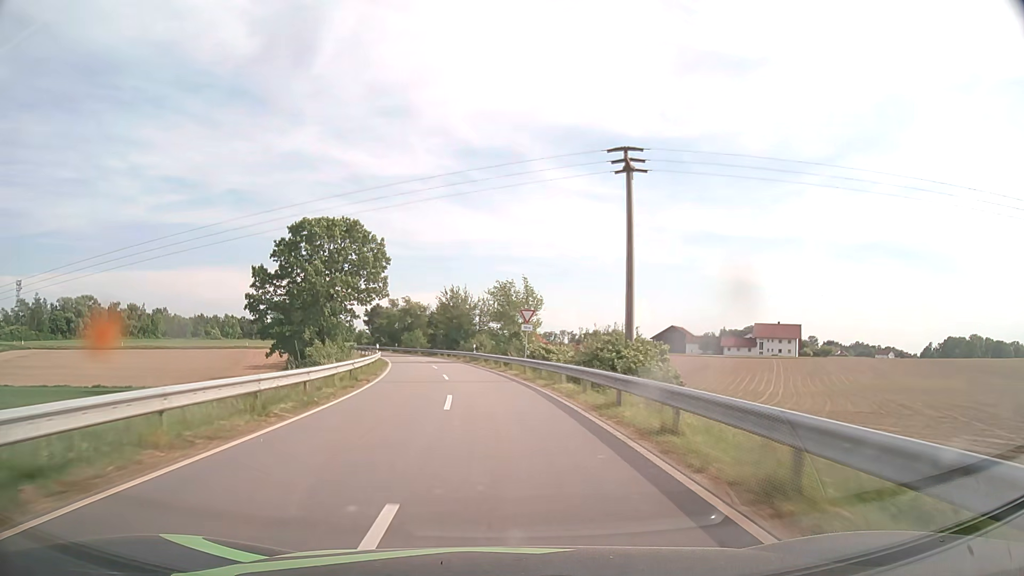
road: tertiary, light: Day
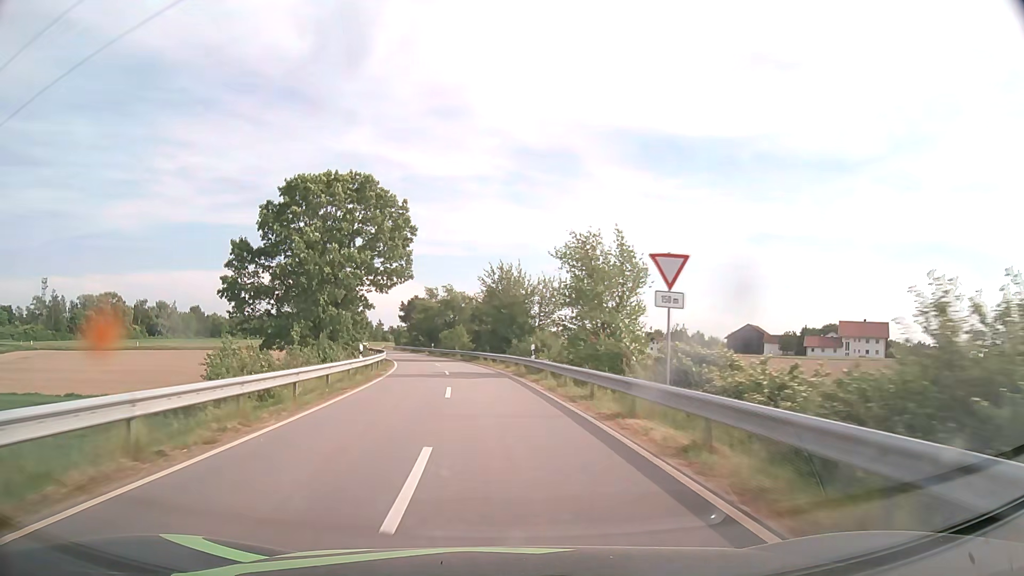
(-0.9, +21.2) m; -5°
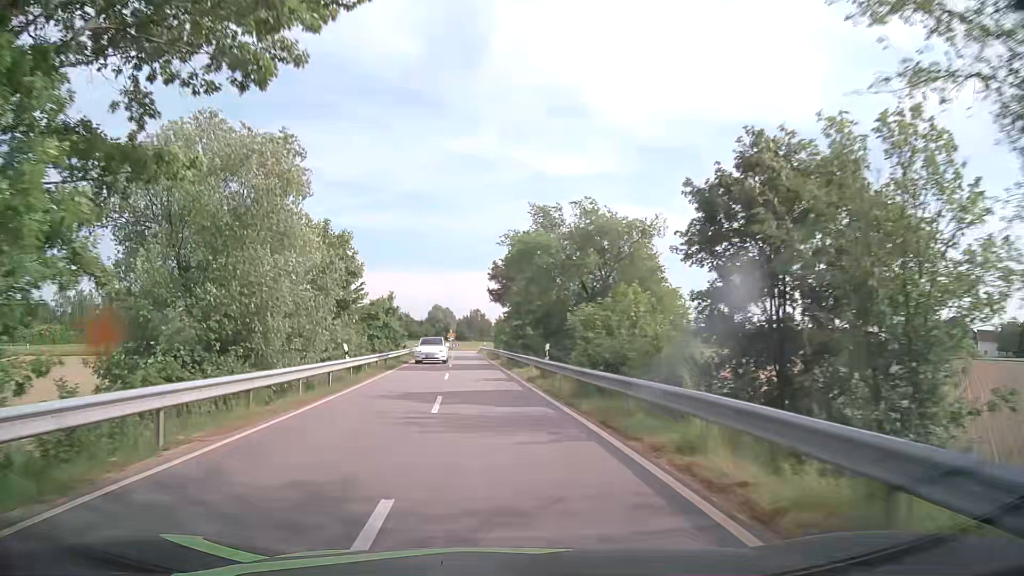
(-4.9, +51.5) m; -11°
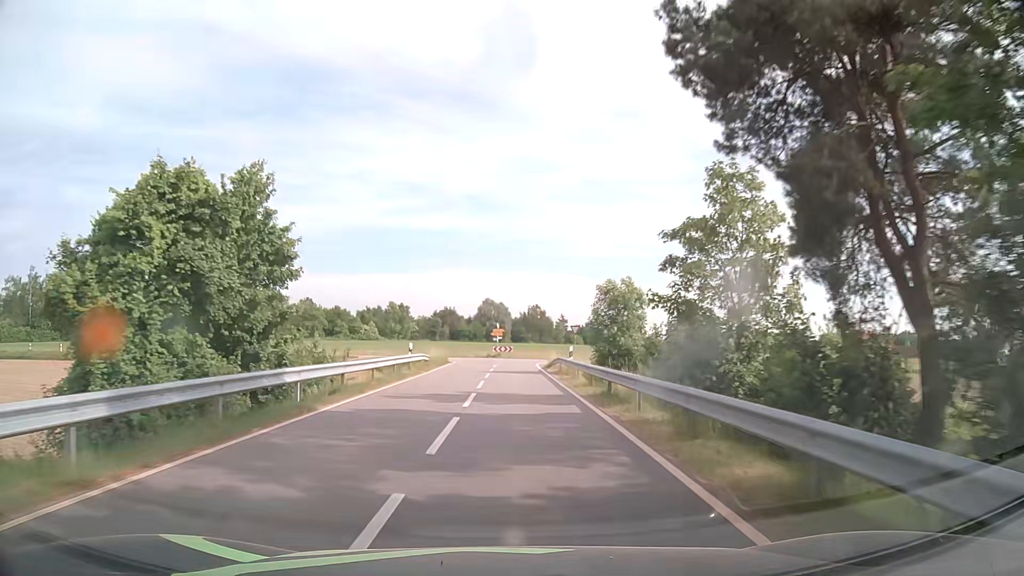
(-2.6, +46.4) m; -5°
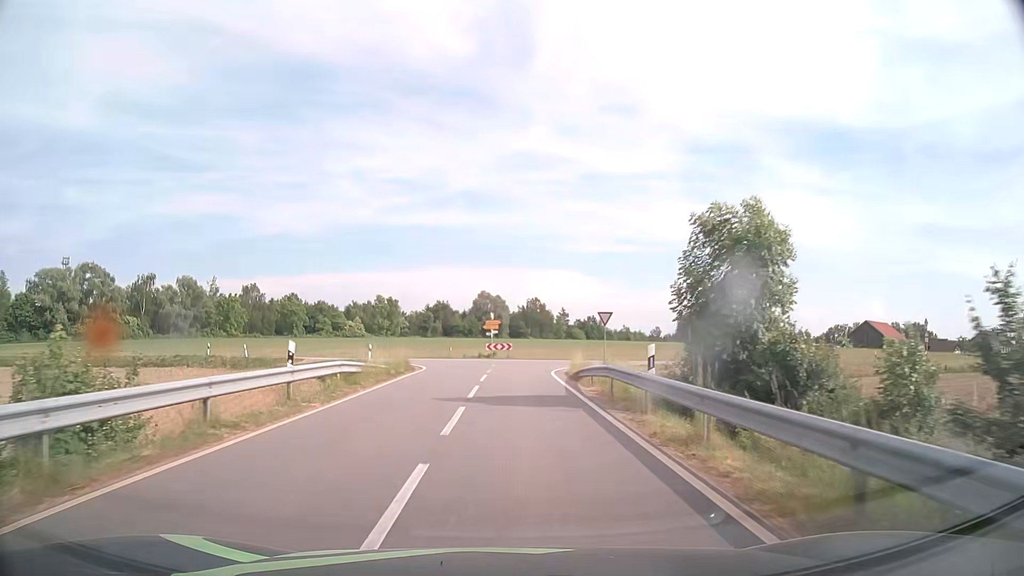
(0.0, +16.5) m; 0°
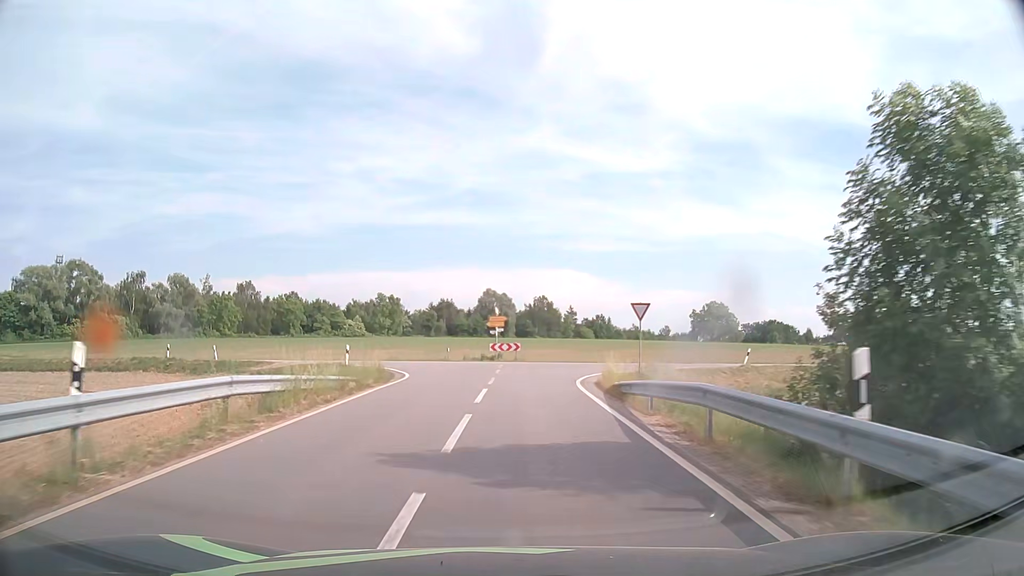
(0.0, +7.5) m; -1°
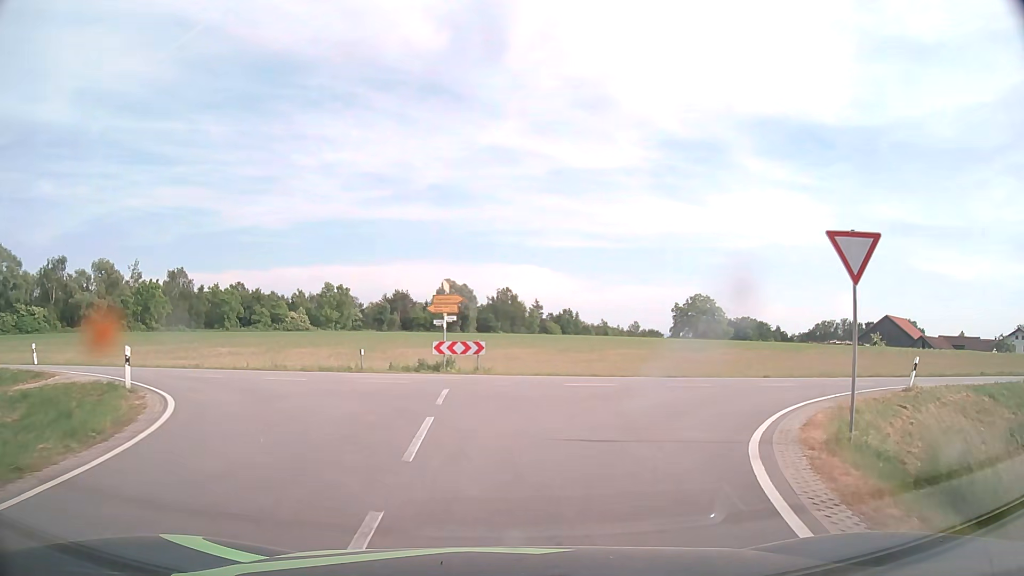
(+0.2, +18.3) m; +3°
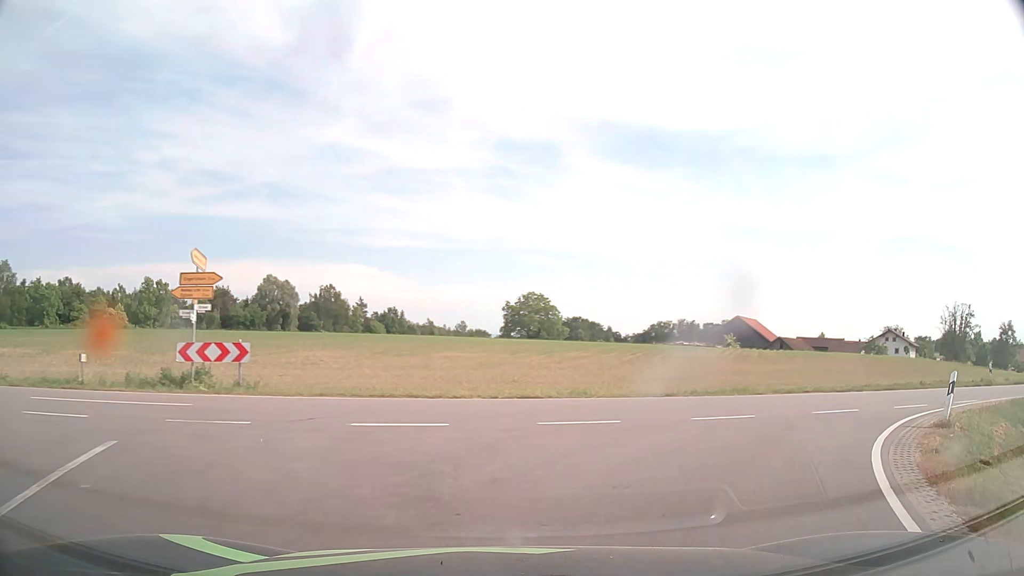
(+0.9, +8.7) m; +14°
